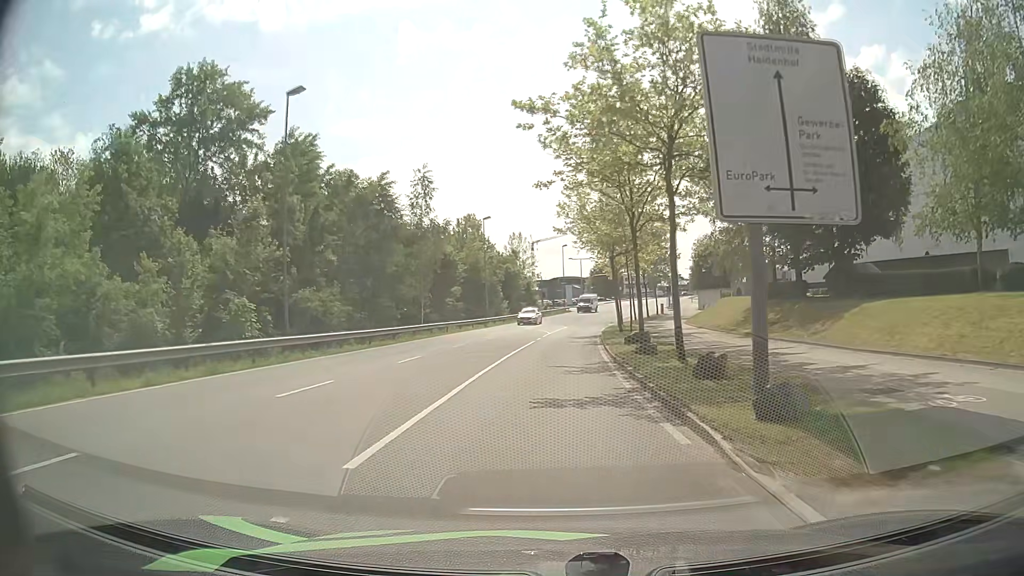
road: secondary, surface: asphalt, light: Day
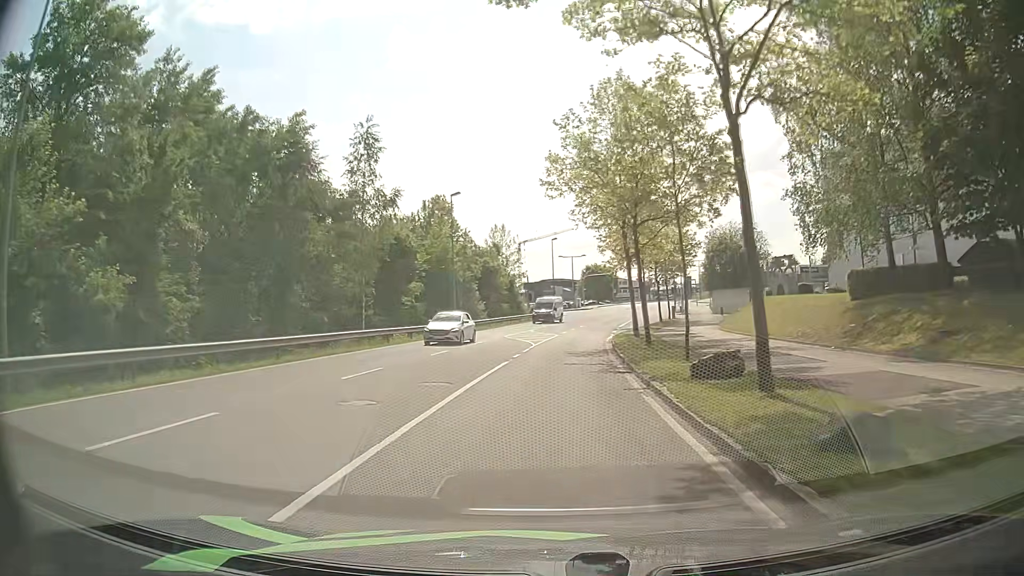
(+0.2, +14.5) m; +1°
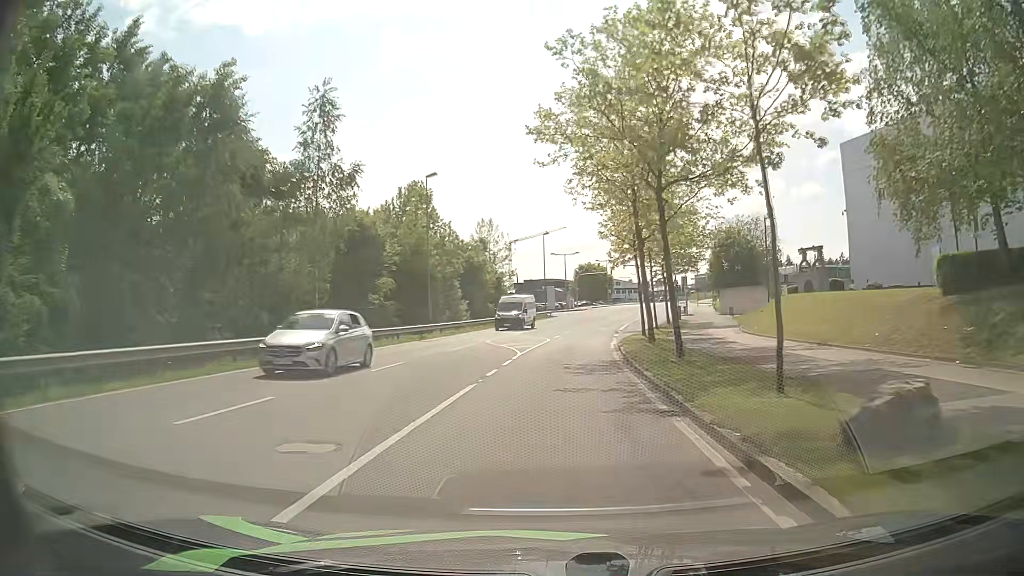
(0.0, +7.0) m; 0°
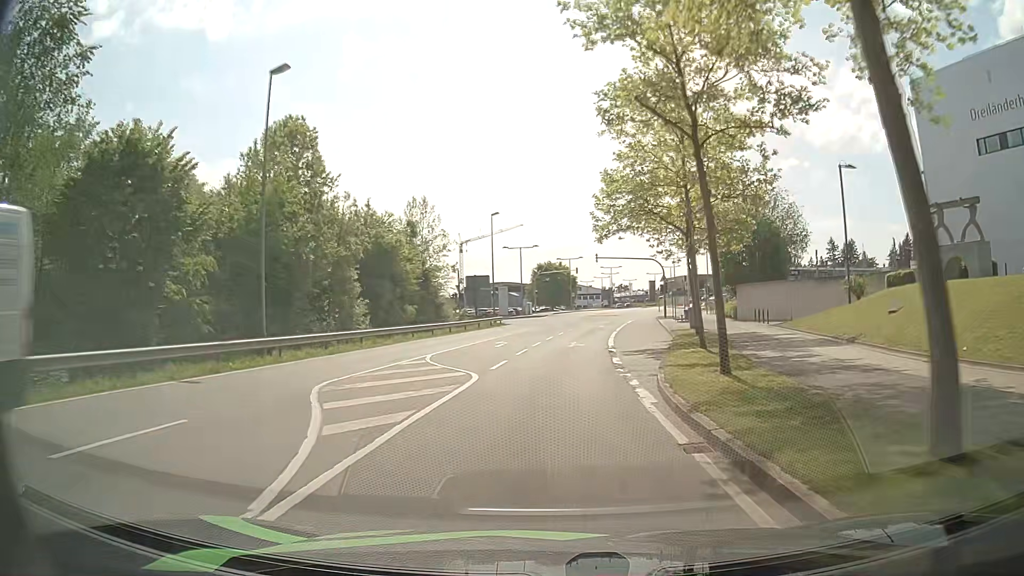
(+0.5, +20.3) m; +4°
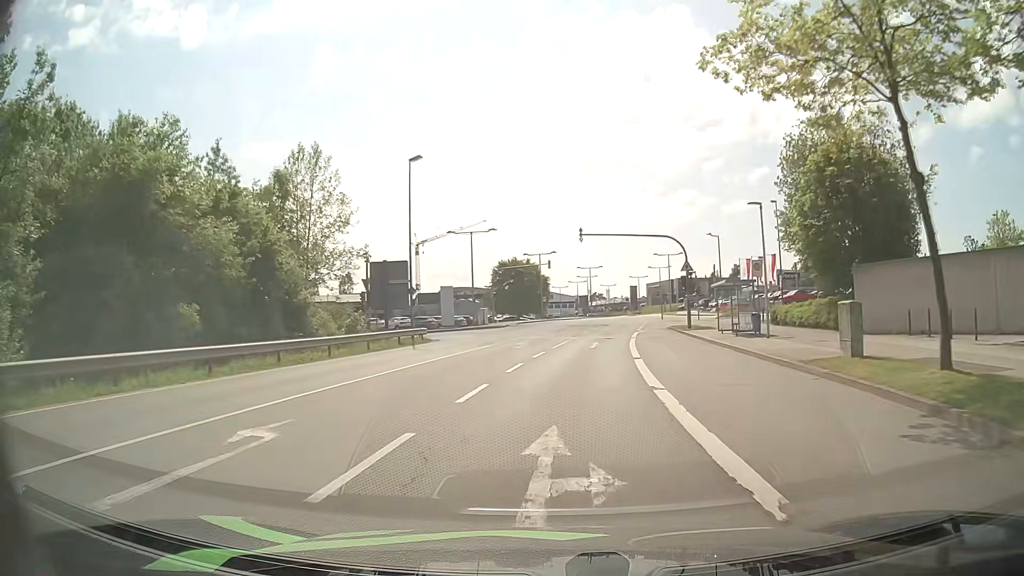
(+0.7, +24.6) m; +2°
